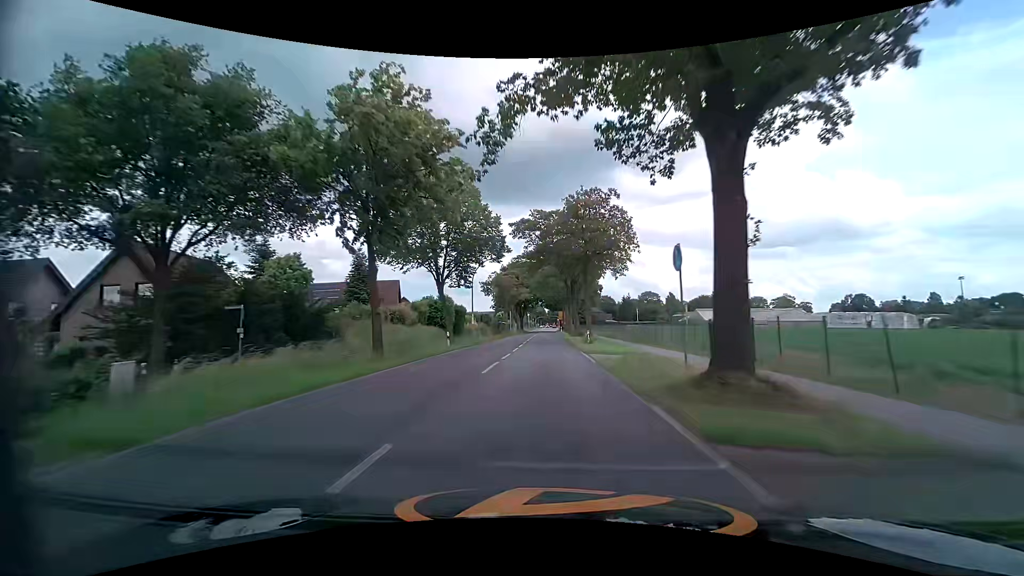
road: tertiary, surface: asphalt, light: Day
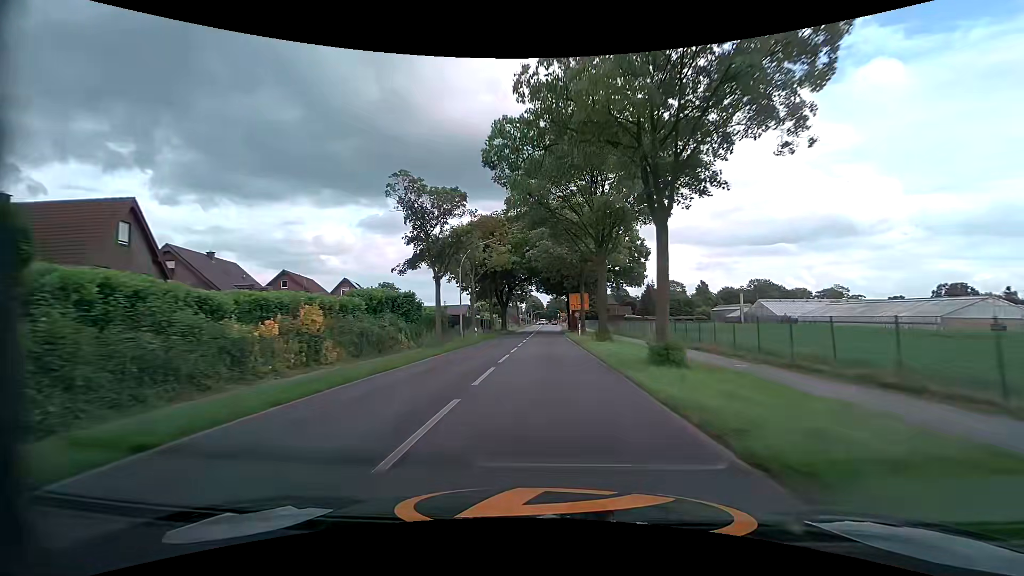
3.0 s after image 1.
(-0.1, +50.9) m; 0°
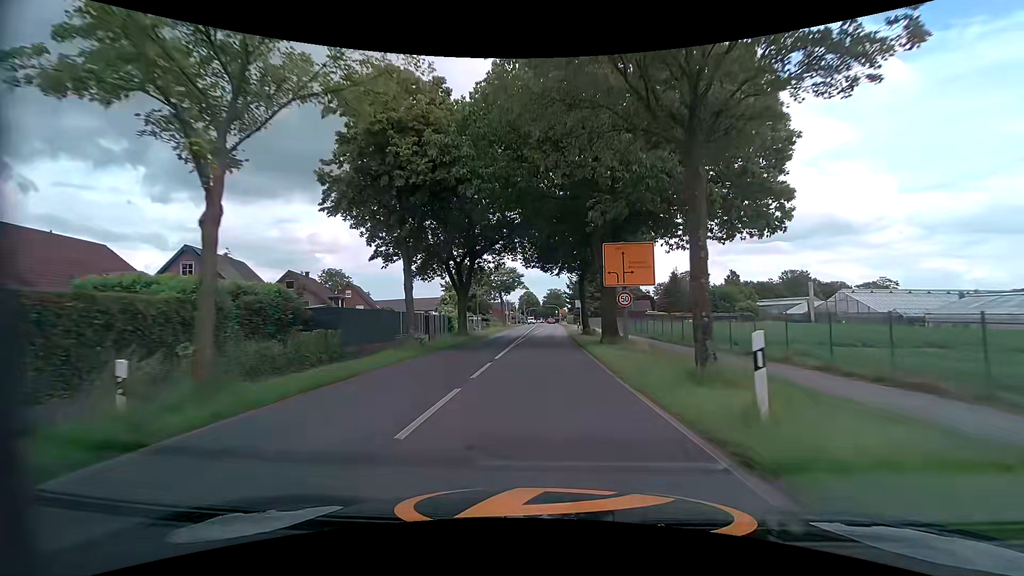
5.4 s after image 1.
(0.0, +34.3) m; 0°
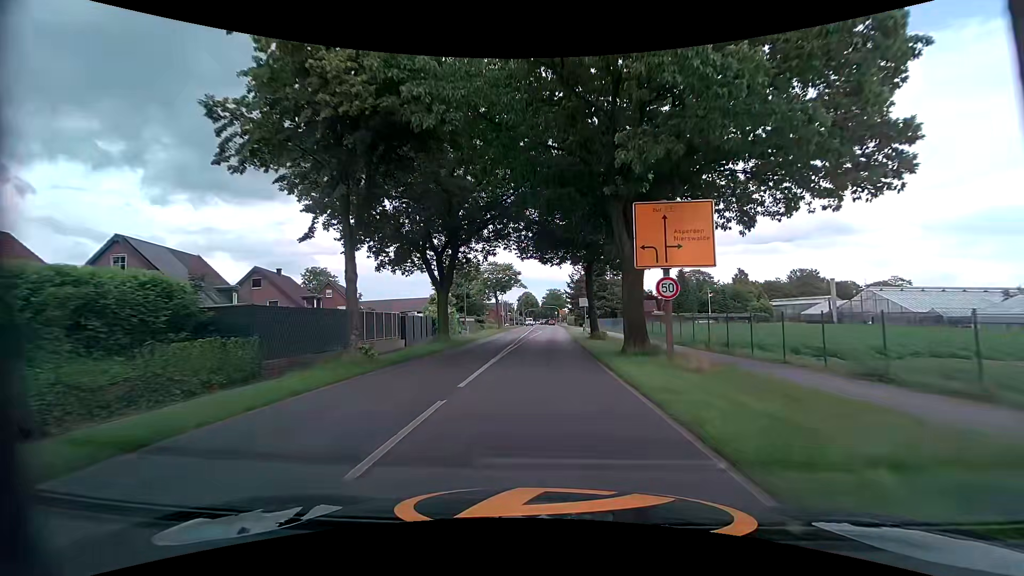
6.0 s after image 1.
(0.0, +7.2) m; 0°
